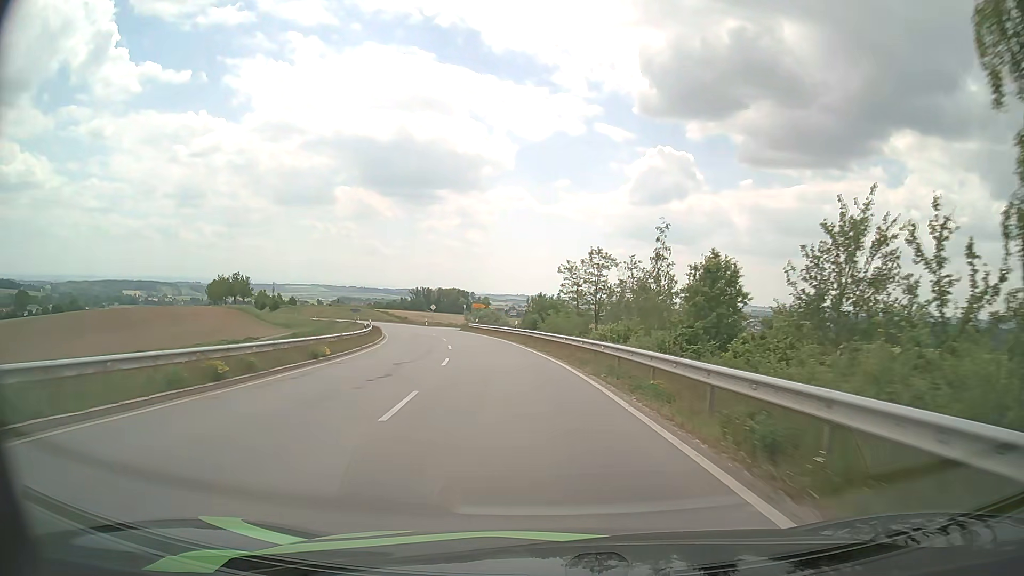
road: secondary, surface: asphalt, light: Day
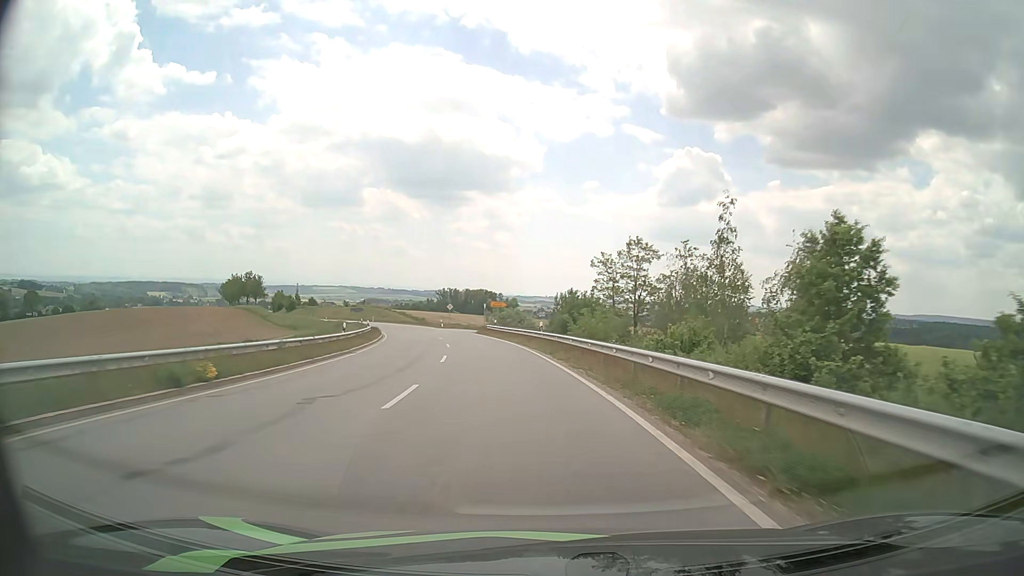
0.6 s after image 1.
(-0.2, +10.7) m; -2°
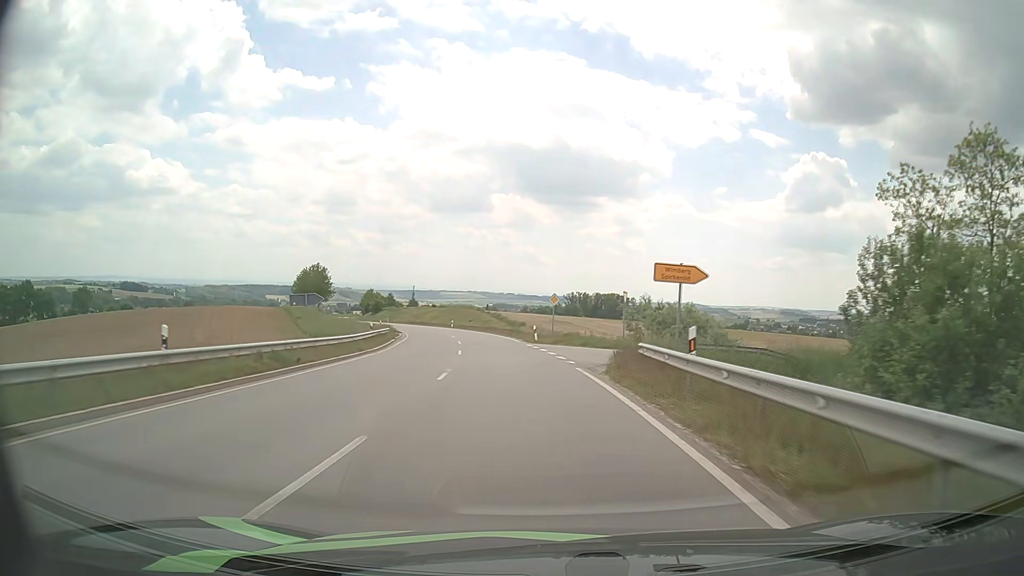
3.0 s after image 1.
(-4.4, +42.8) m; -11°
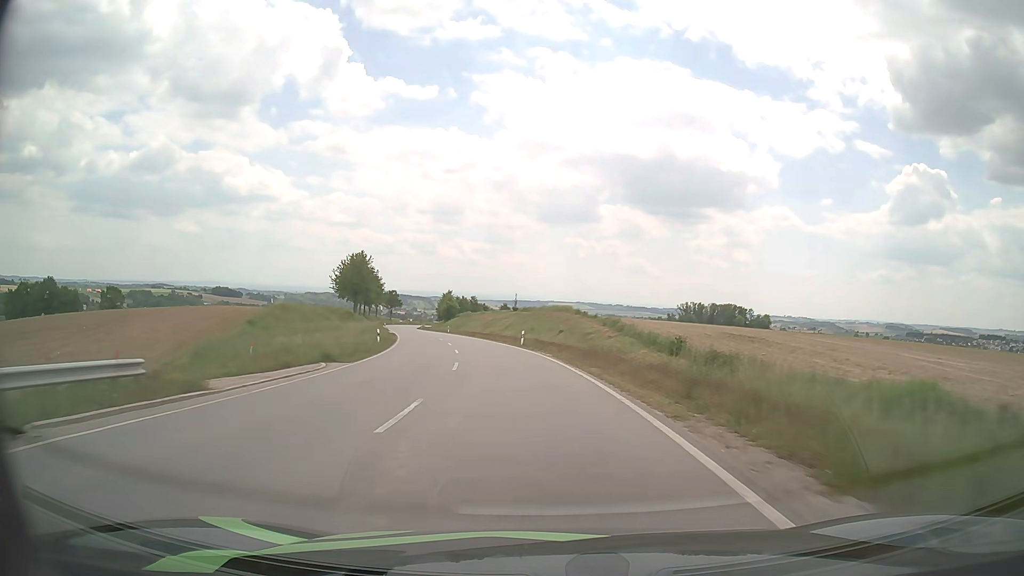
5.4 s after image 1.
(-3.6, +43.5) m; -9°
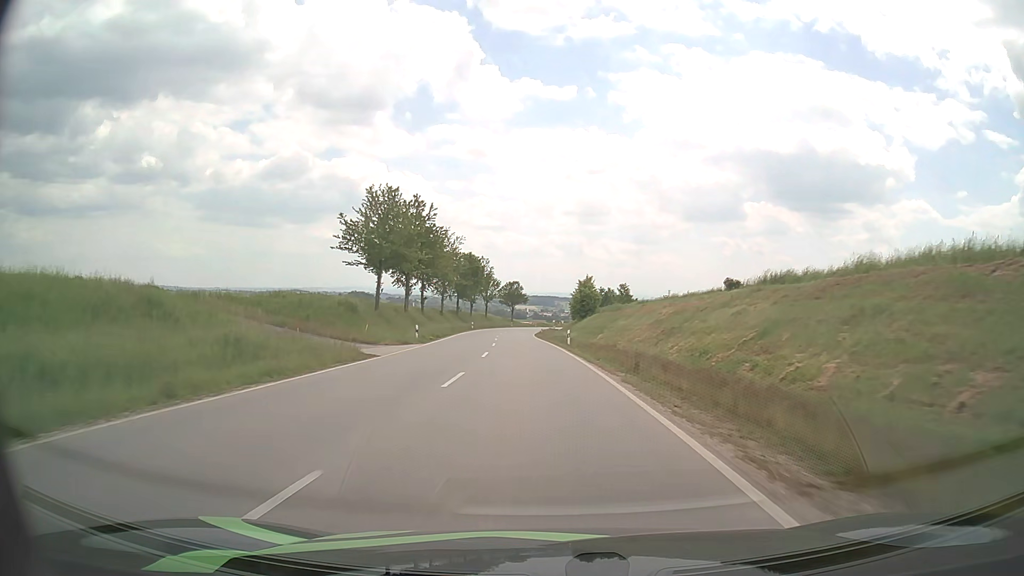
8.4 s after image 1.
(-6.0, +54.6) m; -12°
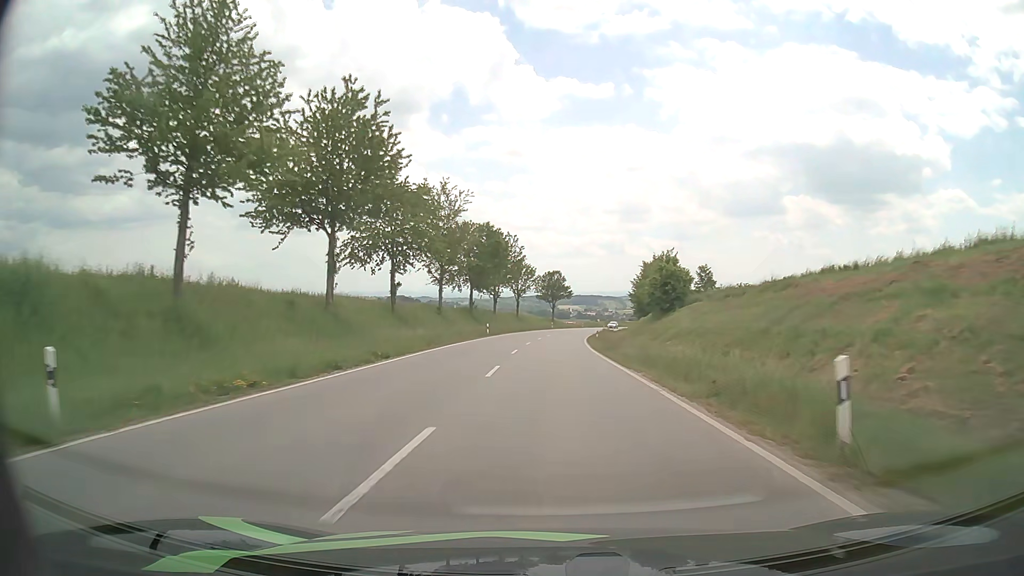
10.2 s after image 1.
(-1.3, +33.6) m; -4°
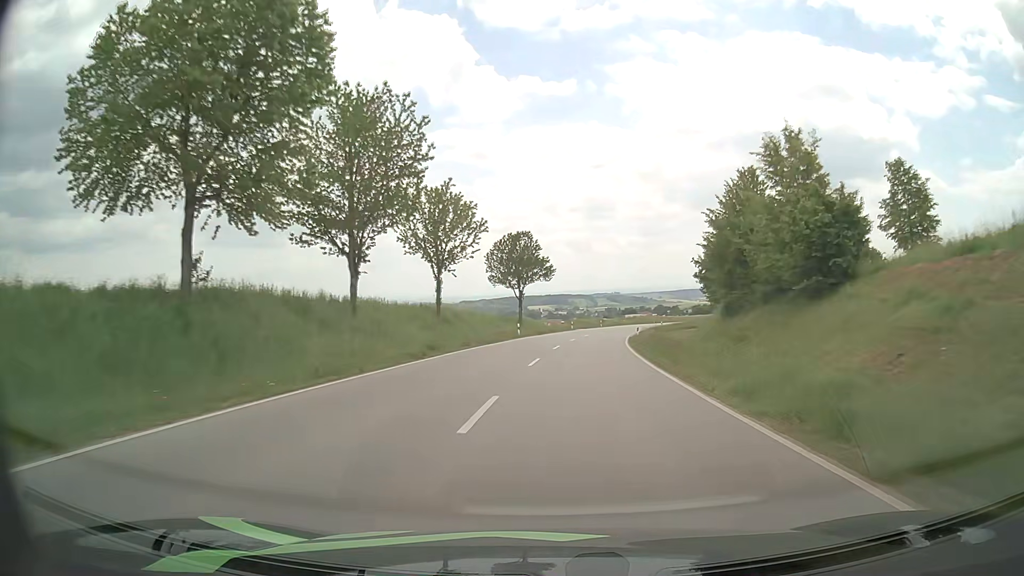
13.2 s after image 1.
(+0.5, +56.5) m; +3°
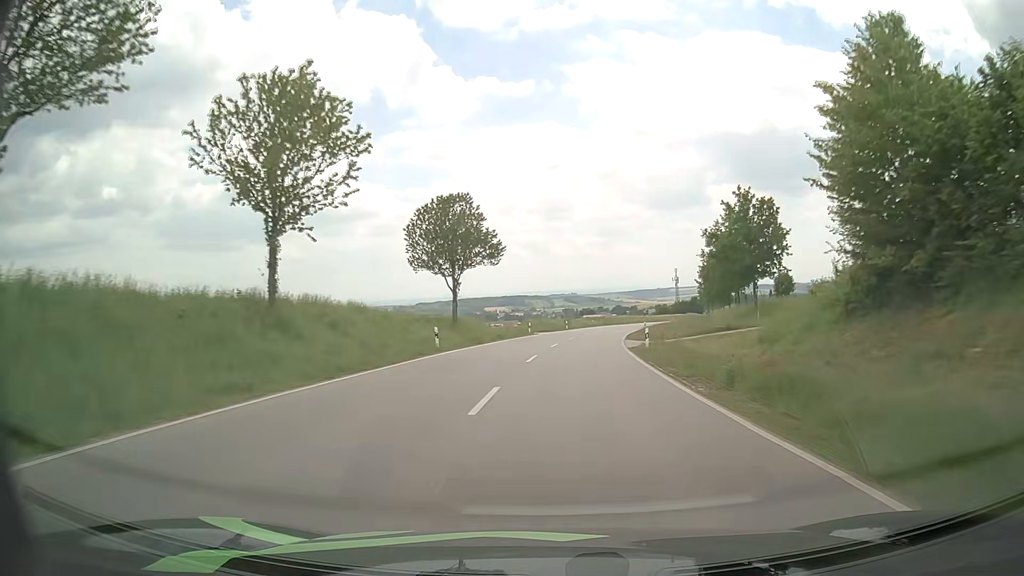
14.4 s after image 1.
(+0.6, +22.4) m; +3°
(0, +10) (+1, +20) (+1, +30) (+2, +40) (+3, +50) (+5, +60) (+6, +70) (+8, +79) (+10, +89) (+13, +99) m
